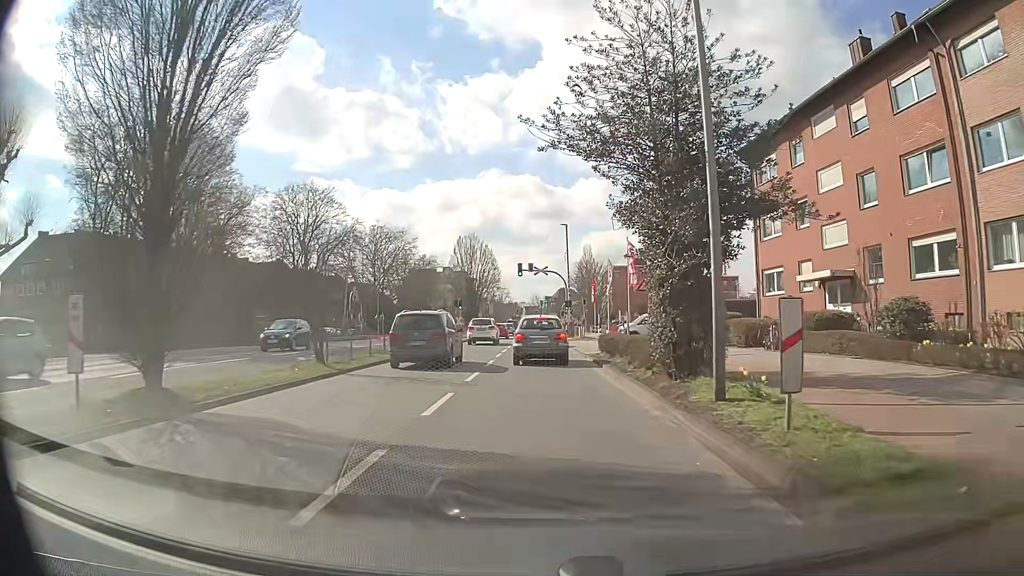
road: secondary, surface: asphalt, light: Day
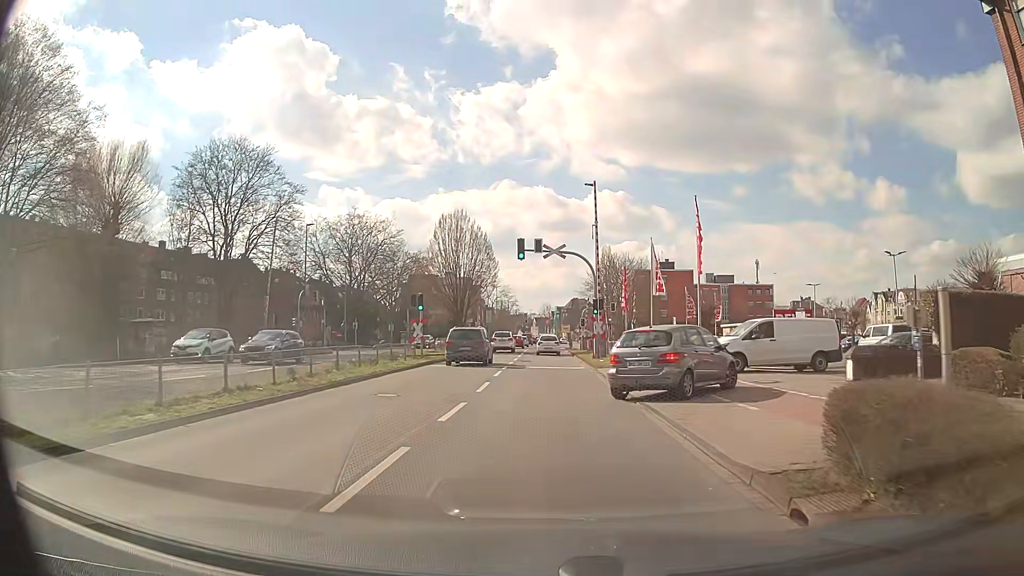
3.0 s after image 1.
(-0.3, +21.9) m; -2°
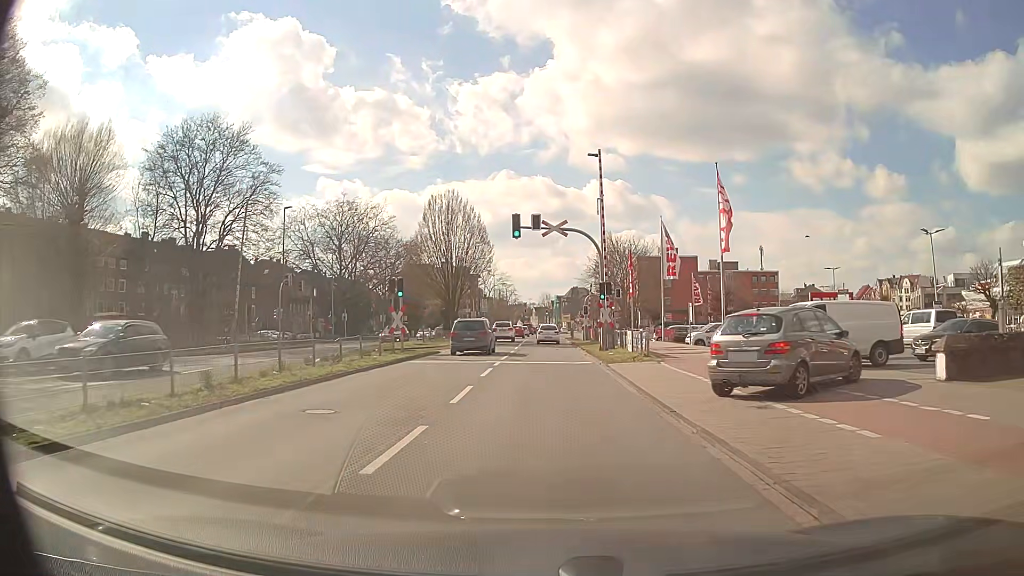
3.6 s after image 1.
(0.0, +4.7) m; +1°
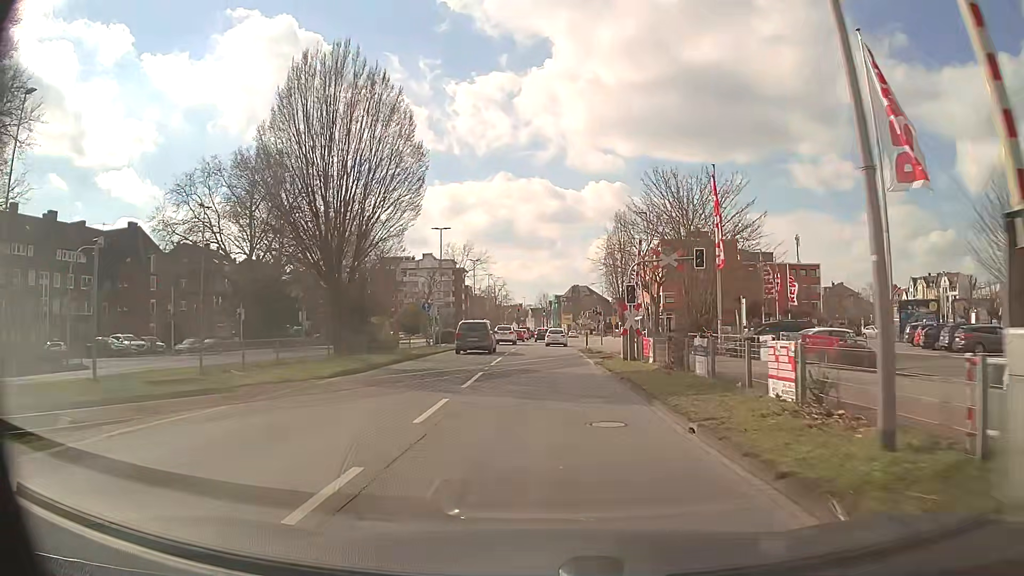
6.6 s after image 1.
(-0.4, +30.1) m; -1°
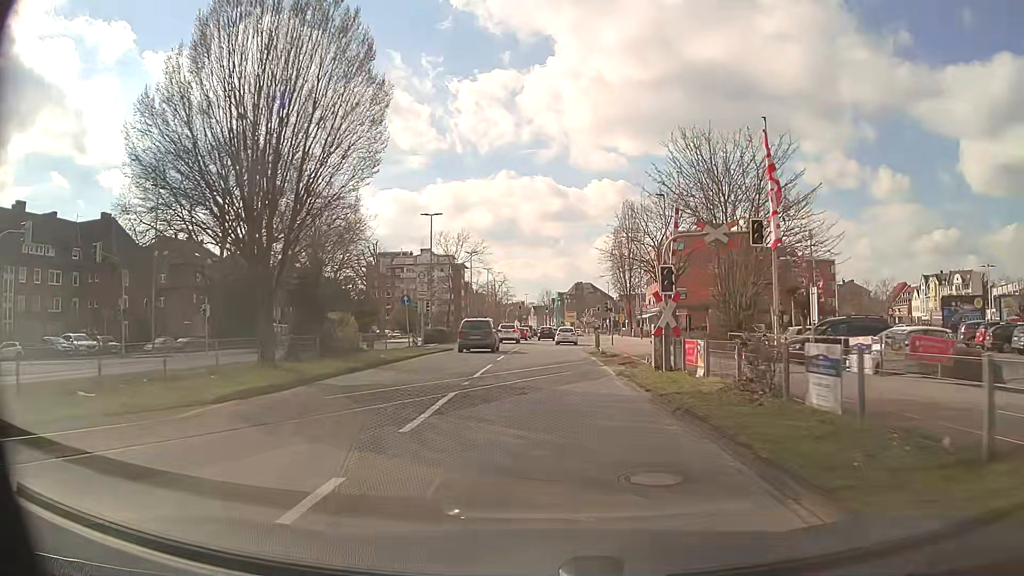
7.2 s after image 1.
(0.0, +6.8) m; 0°
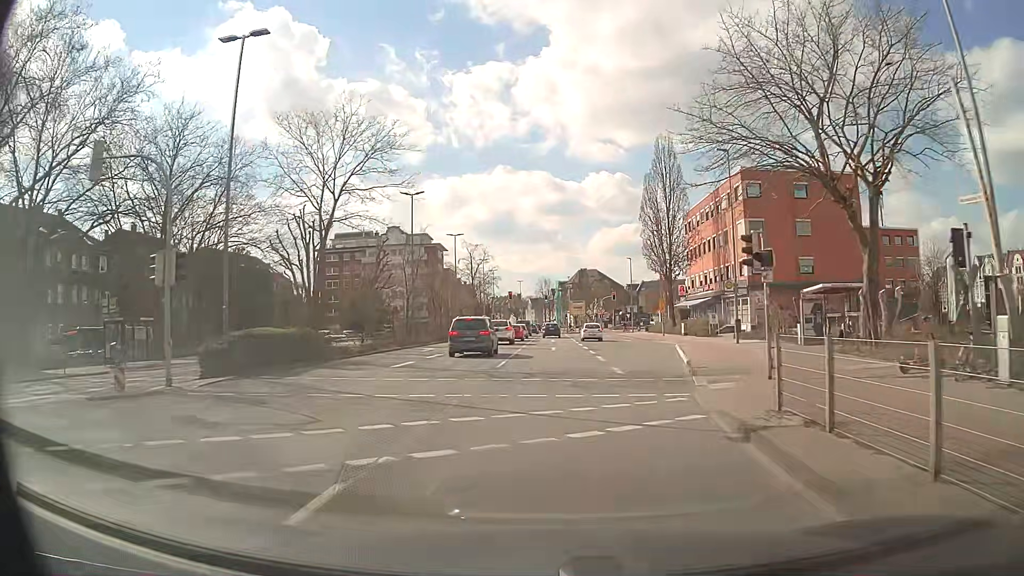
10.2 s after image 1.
(-0.1, +35.7) m; 0°
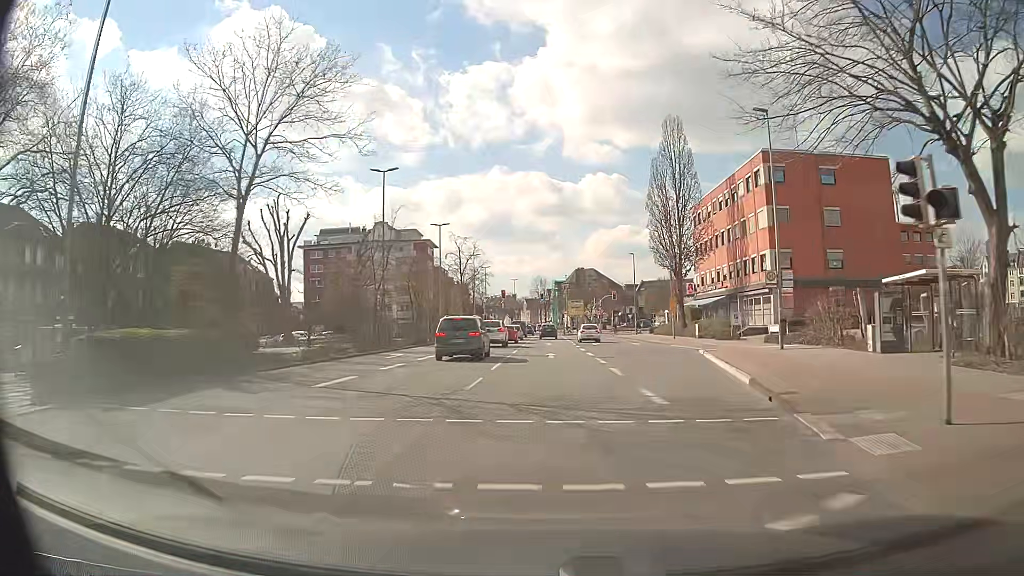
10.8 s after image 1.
(0.0, +7.4) m; 0°
